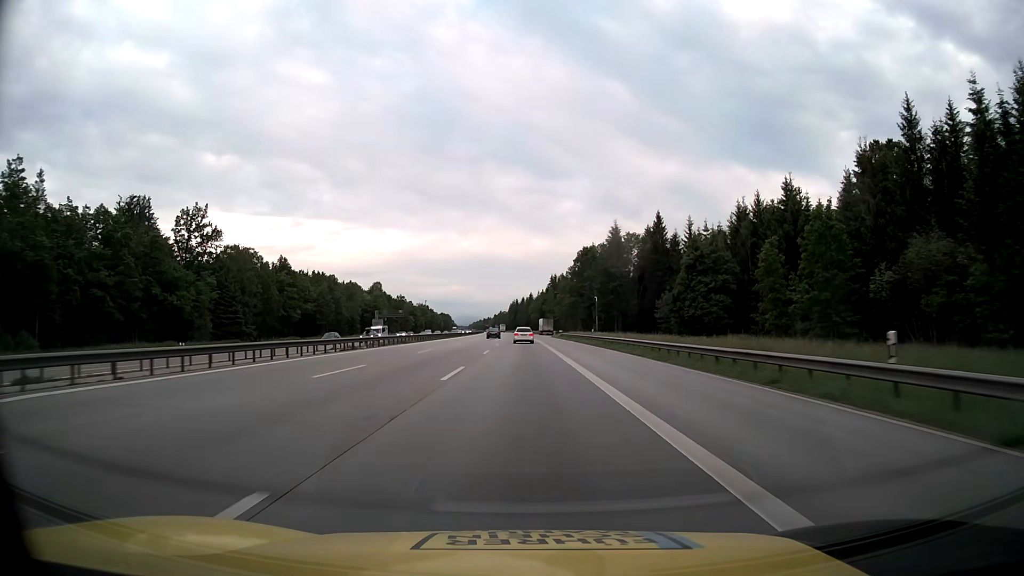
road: motorway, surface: asphalt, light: Day
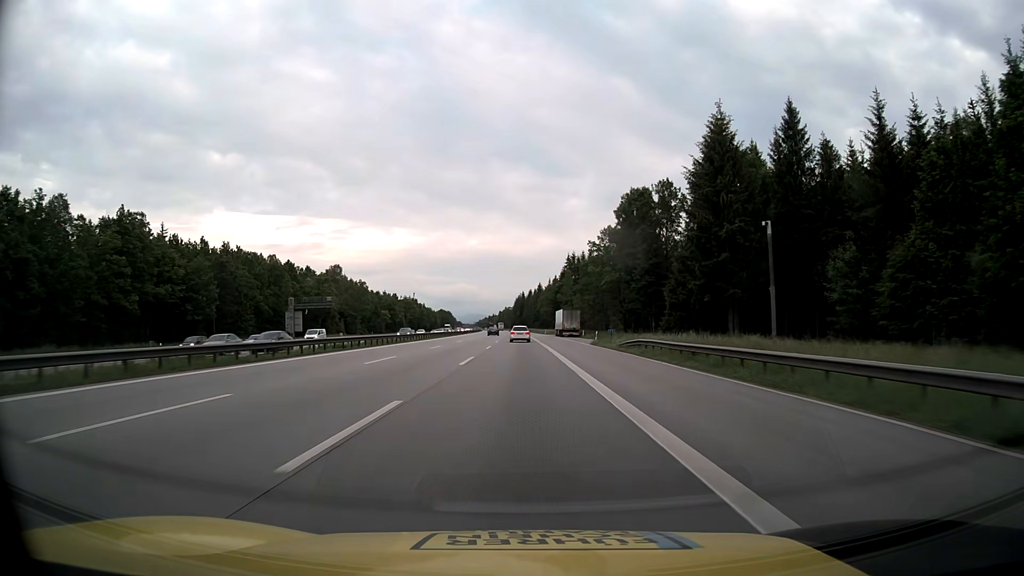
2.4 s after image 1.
(-0.4, +65.5) m; -1°
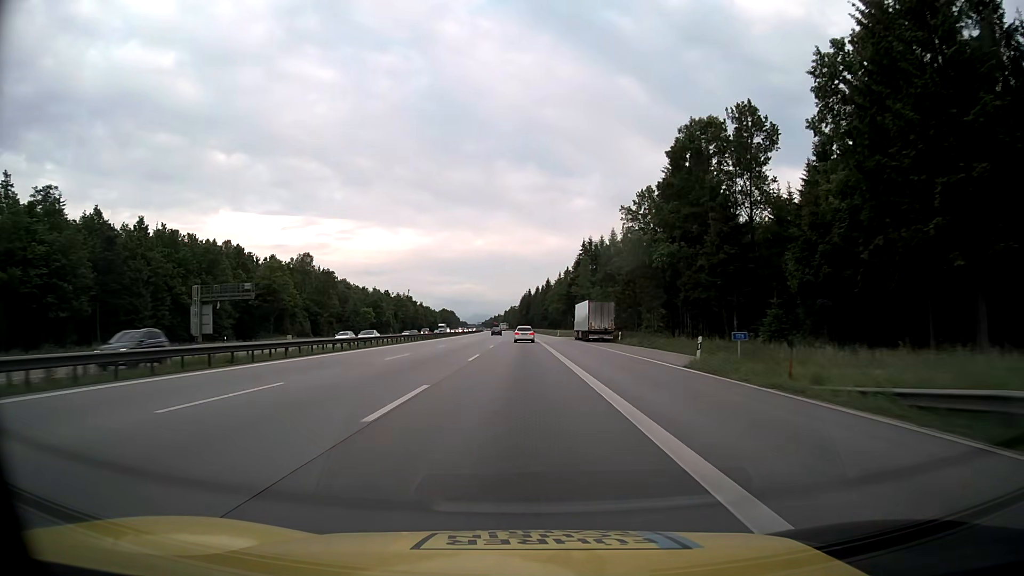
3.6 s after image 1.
(-0.1, +32.8) m; 0°
(0, +10) (0, +20) (0, +30) (0, +40) (0, +50) (0, +60) (-1, +70) (-1, +80) (-1, +90) (-1, +100) m
